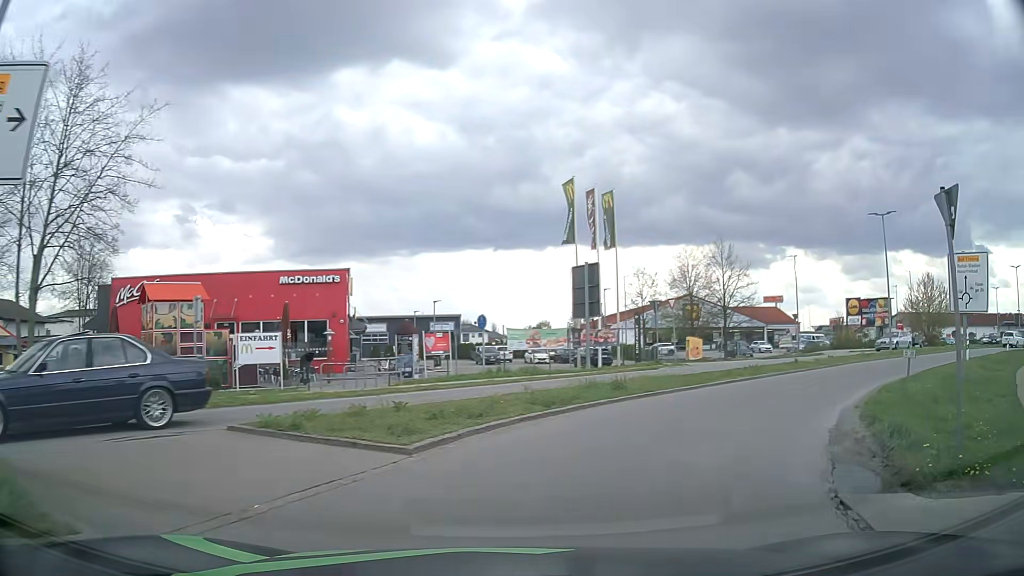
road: tertiary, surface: asphalt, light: Day
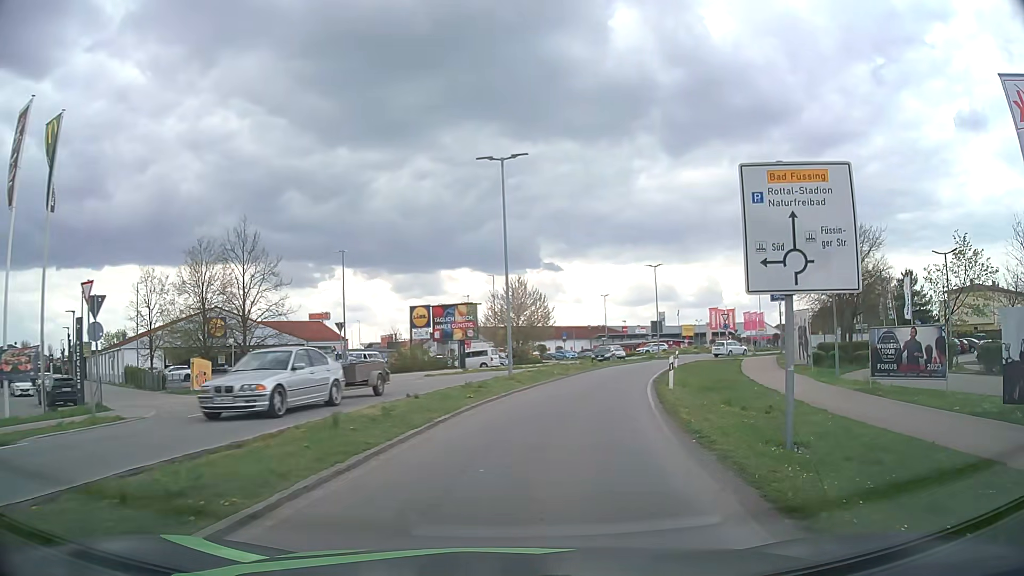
(+6.1, +15.2) m; +40°
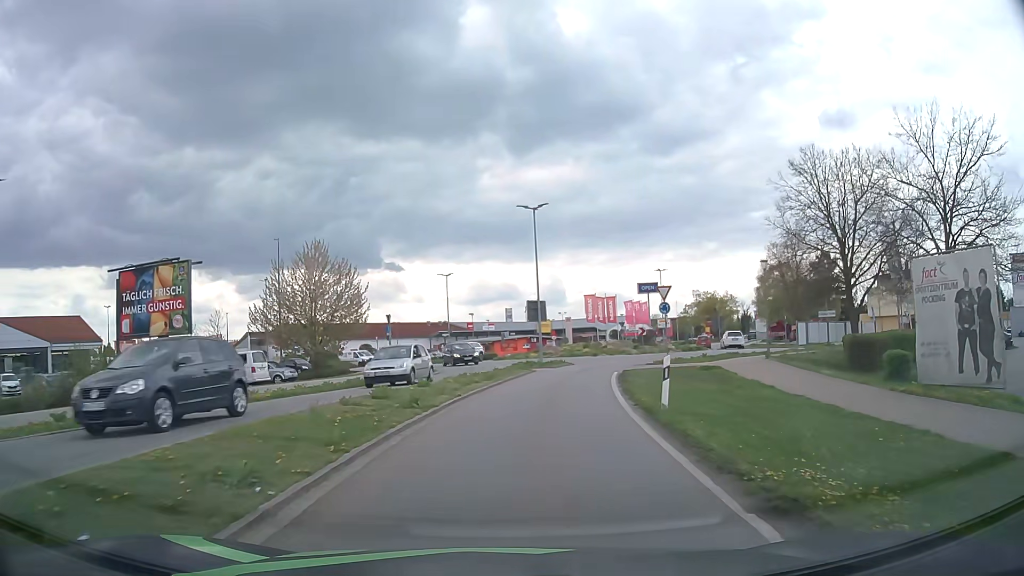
(+3.4, +26.0) m; +13°
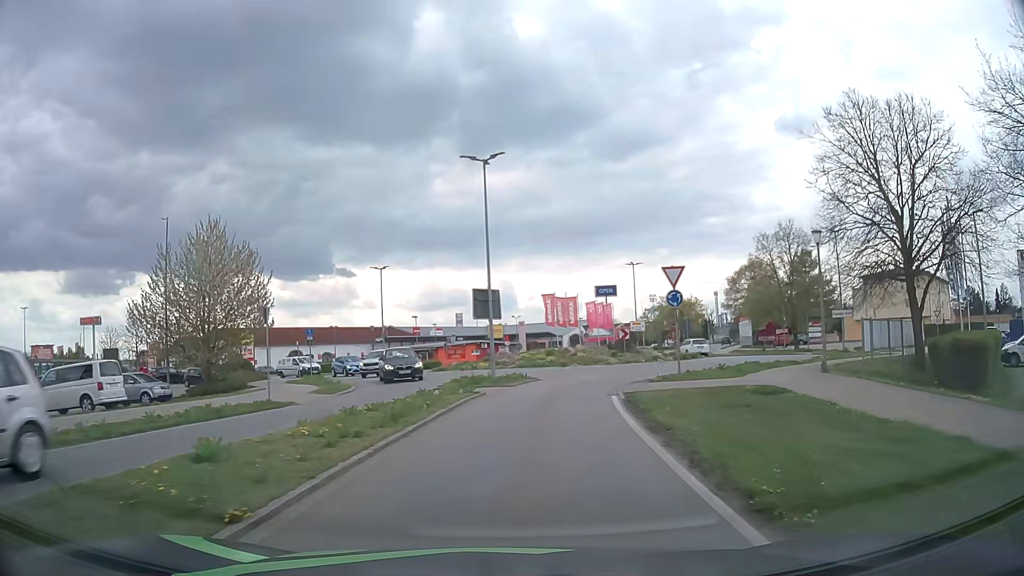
(+0.4, +10.5) m; +4°
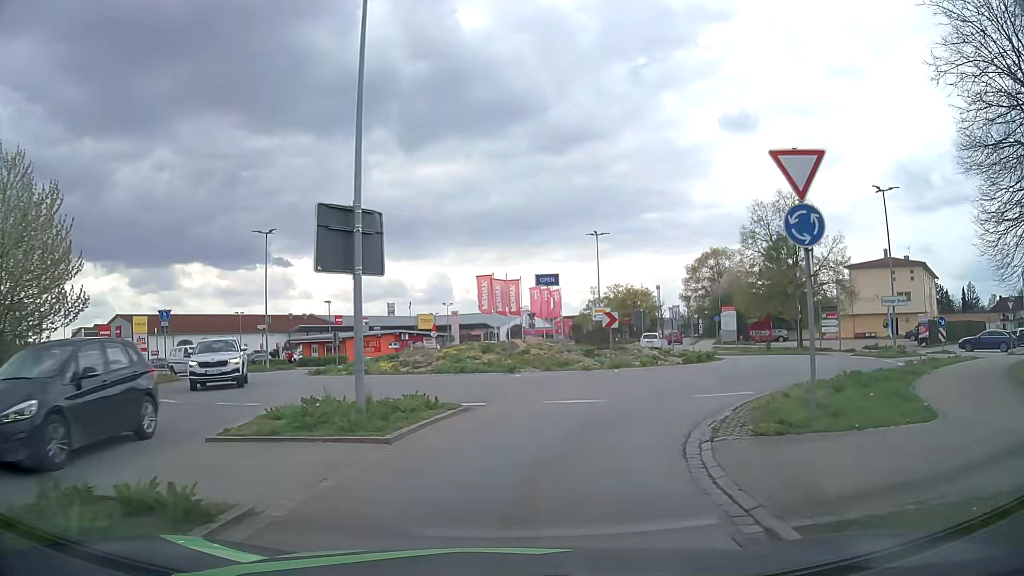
(+0.6, +13.7) m; +6°
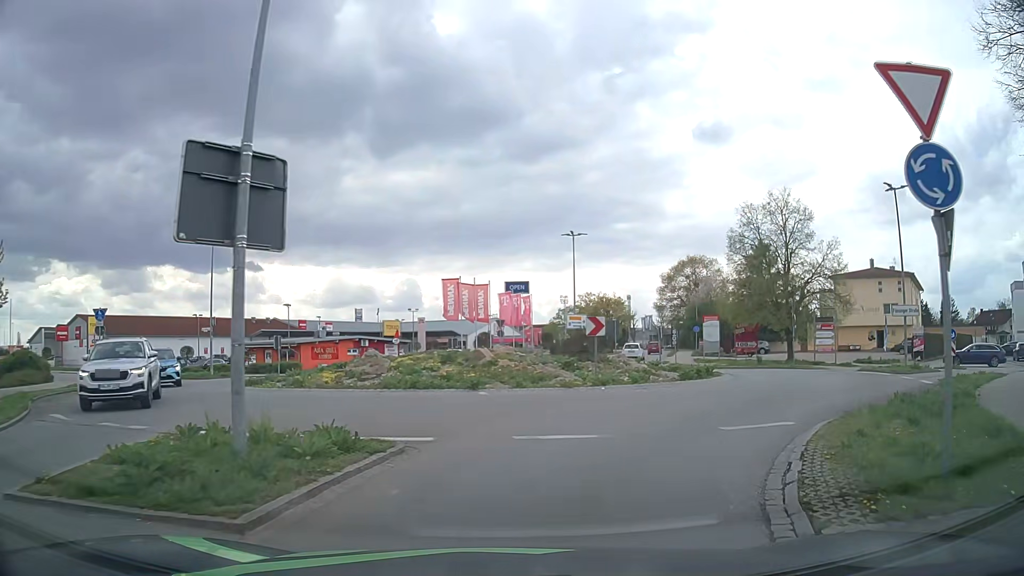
(0.0, +3.7) m; +2°
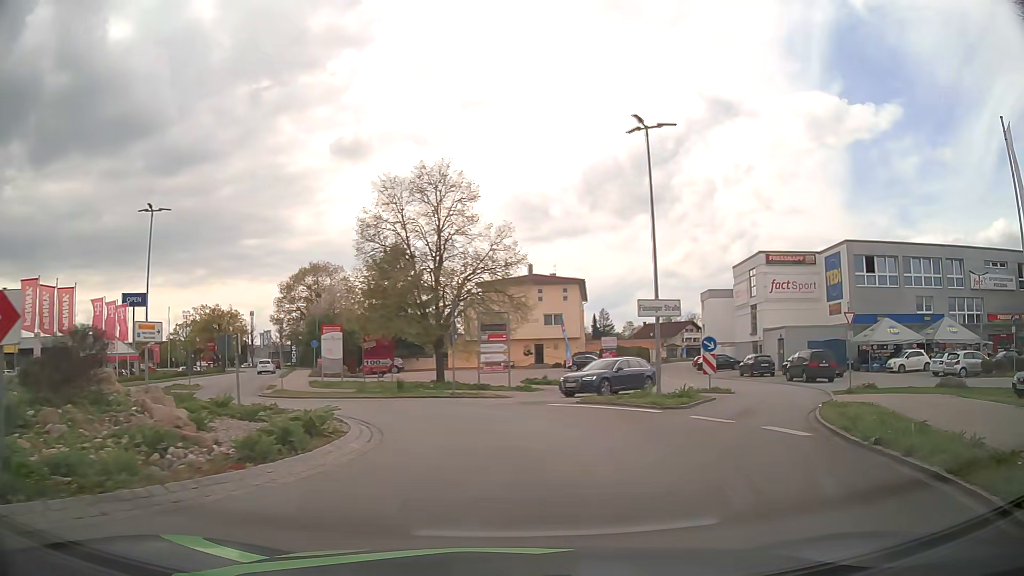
(+2.8, +11.8) m; +32°
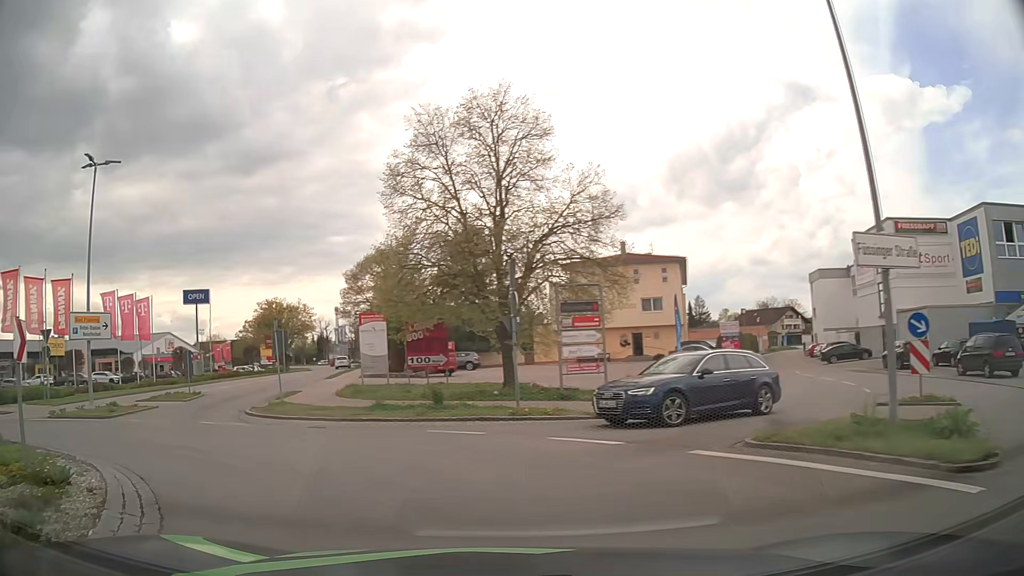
(+0.3, +10.2) m; -7°
(-3, +9) (-8, +18) (-12, +27) (-14, +37) (-16, +47) (-17, +57) (-19, +66) (-21, +76) (-23, +86) (-26, +96) m
